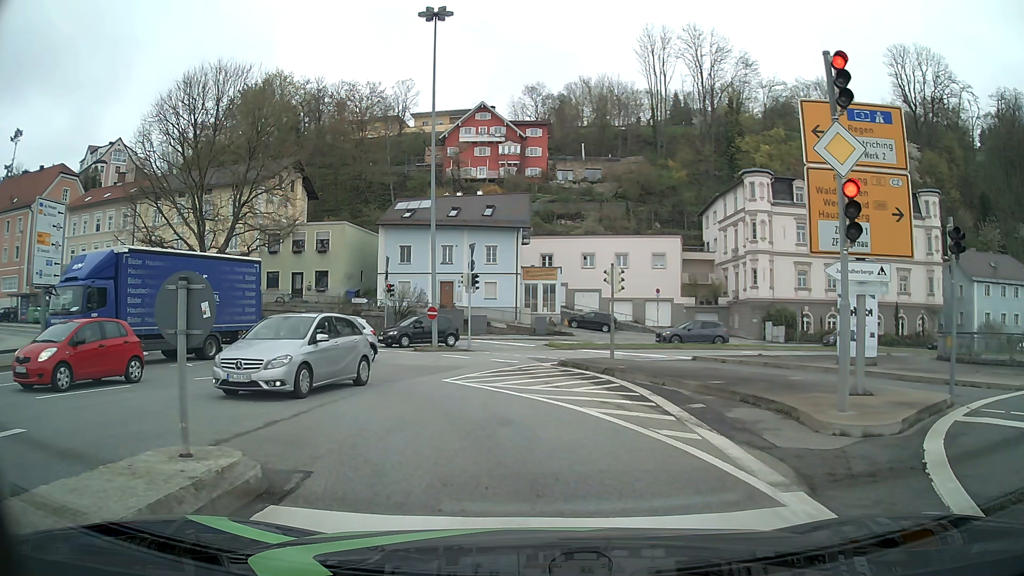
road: primary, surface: asphalt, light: Day
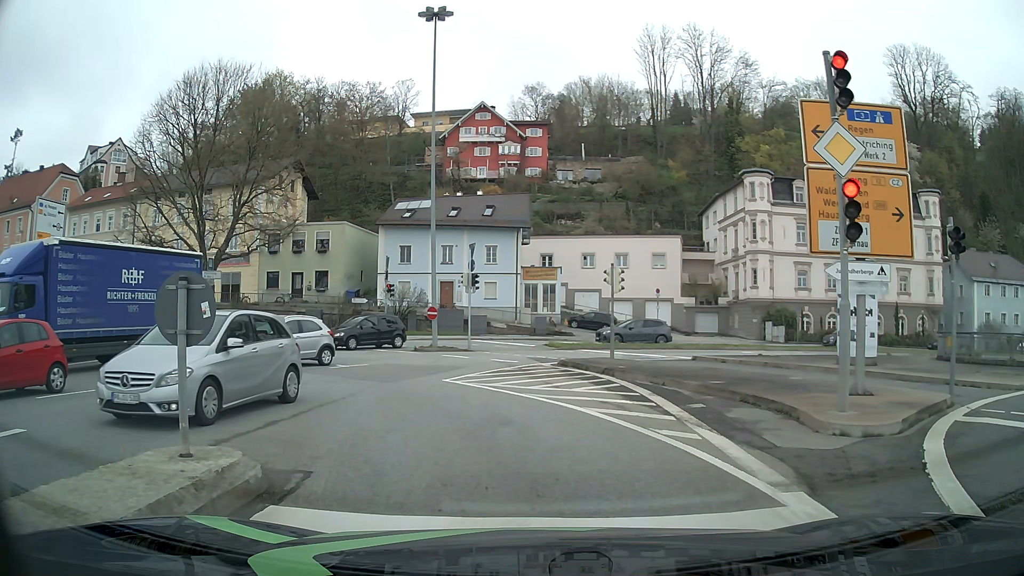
(0.0, 0.0) m; 0°
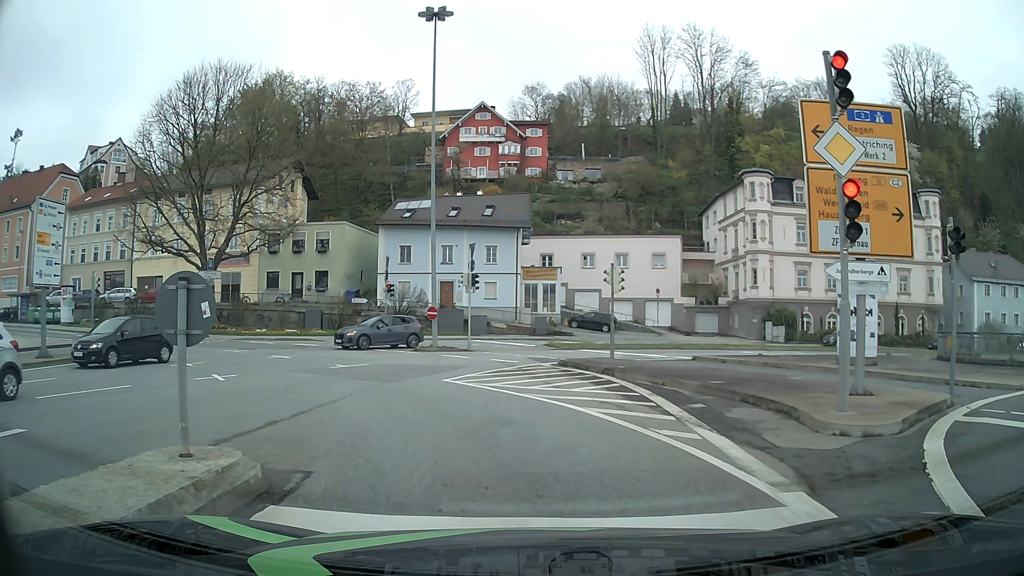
(0.0, 0.0) m; 0°
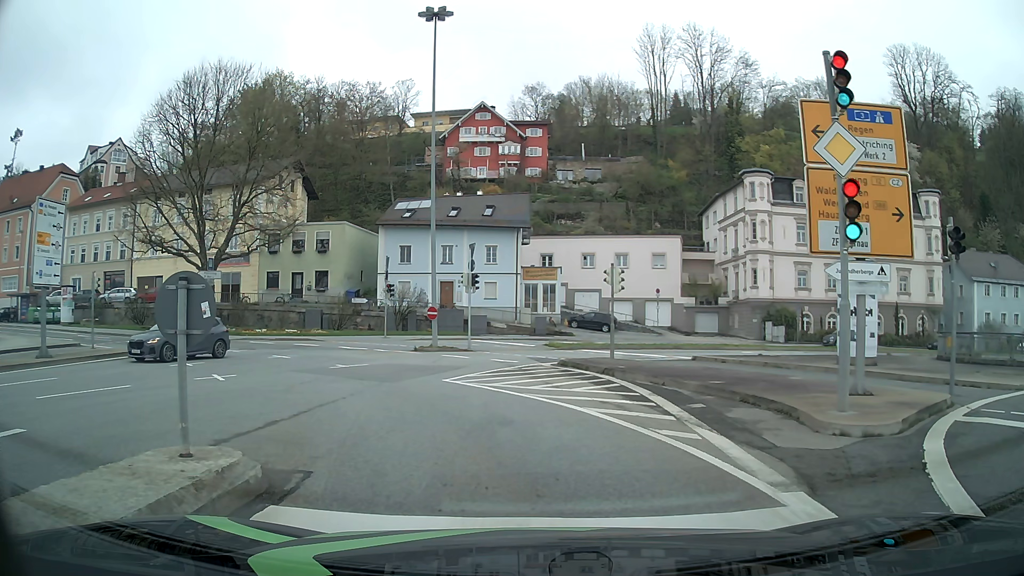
(0.0, 0.0) m; 0°
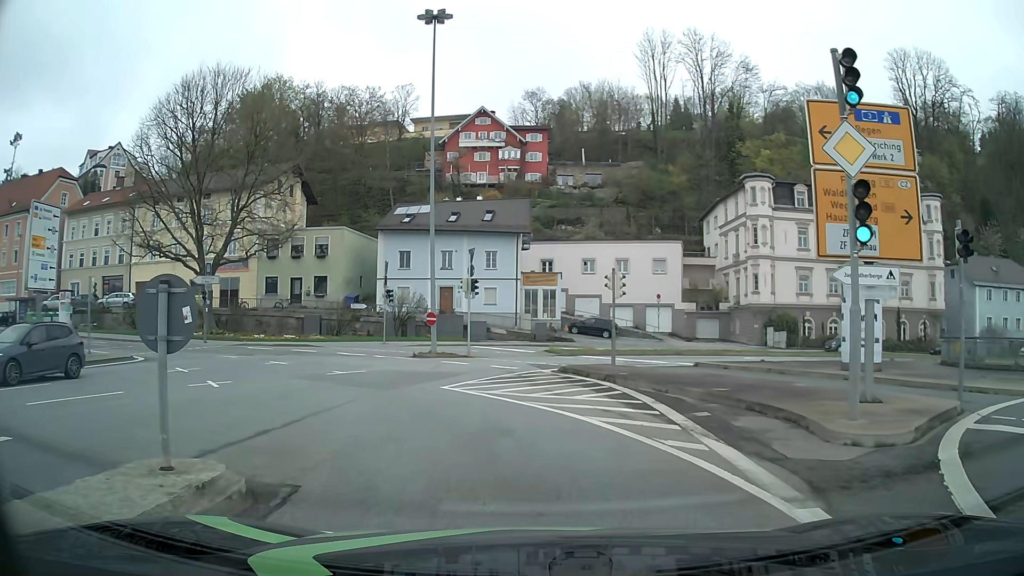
(0.0, +0.4) m; 0°
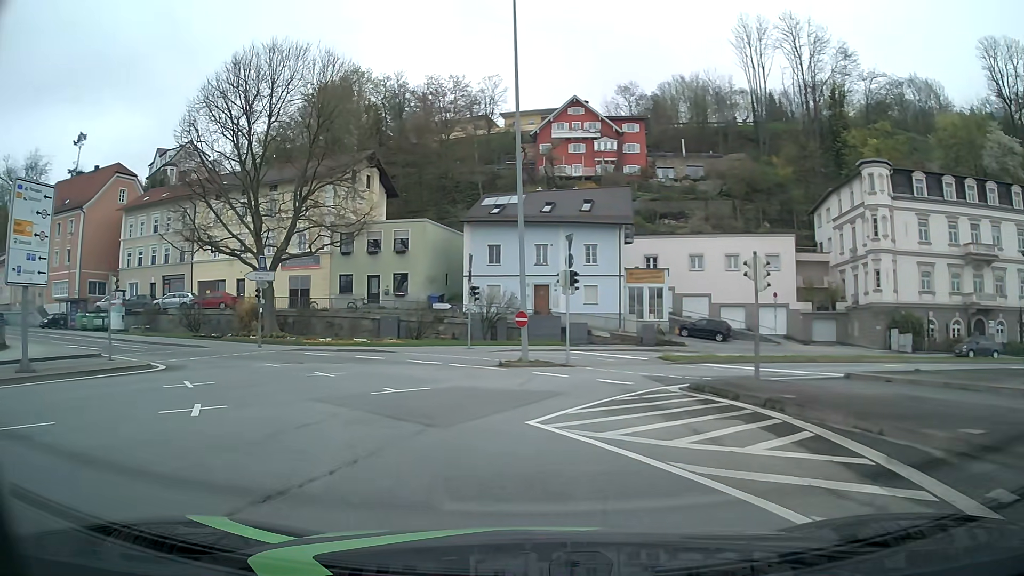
(-0.3, +6.0) m; -7°
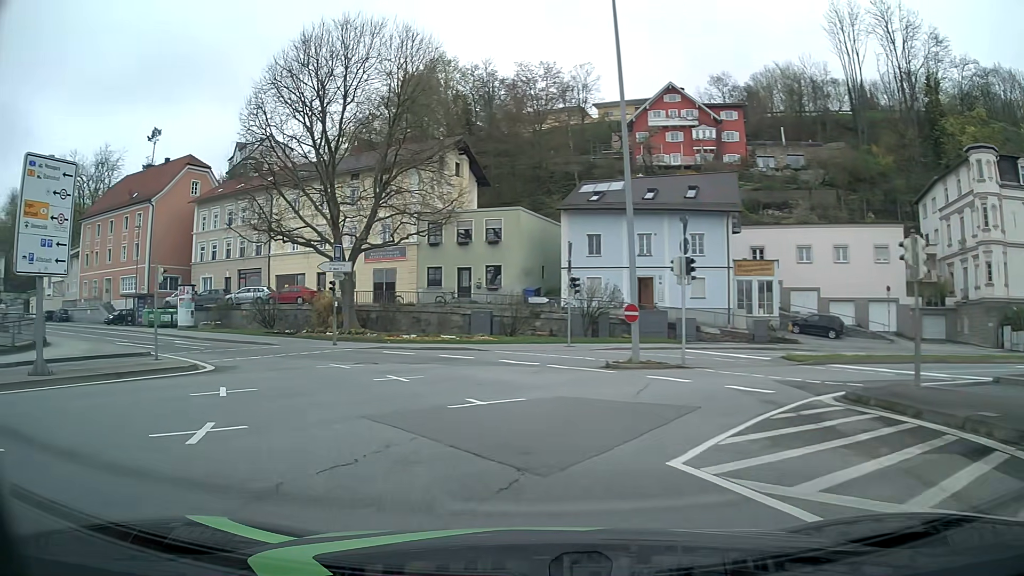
(-0.3, +3.5) m; -9°
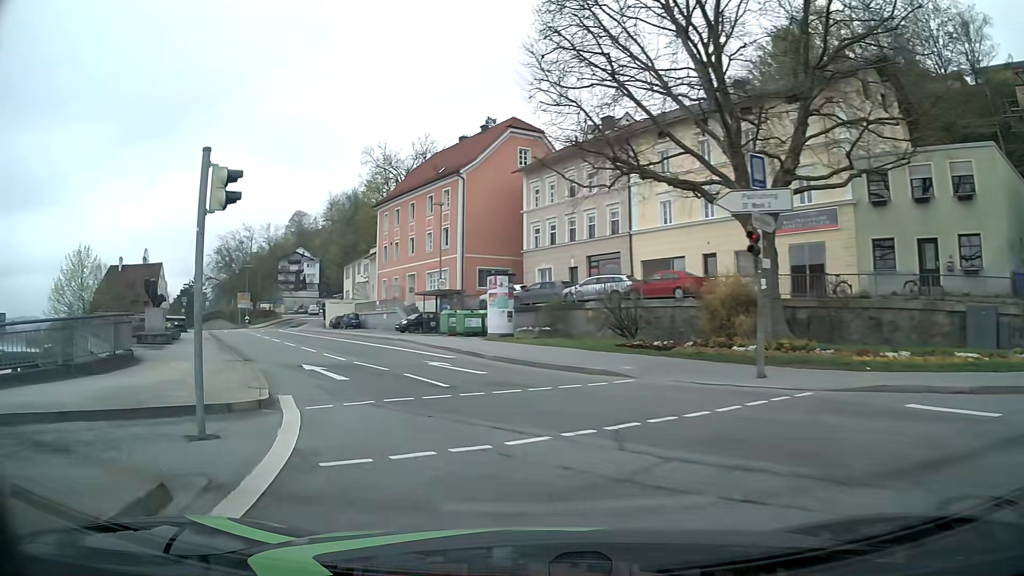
(-5.1, +17.4) m; -32°
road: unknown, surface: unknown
(-1, +10) (-4, +19) (-8, +29) (-13, +38) (-18, +46) (-23, +55) (-27, +64) (-30, +73) (-34, +83) (-37, +92) m
